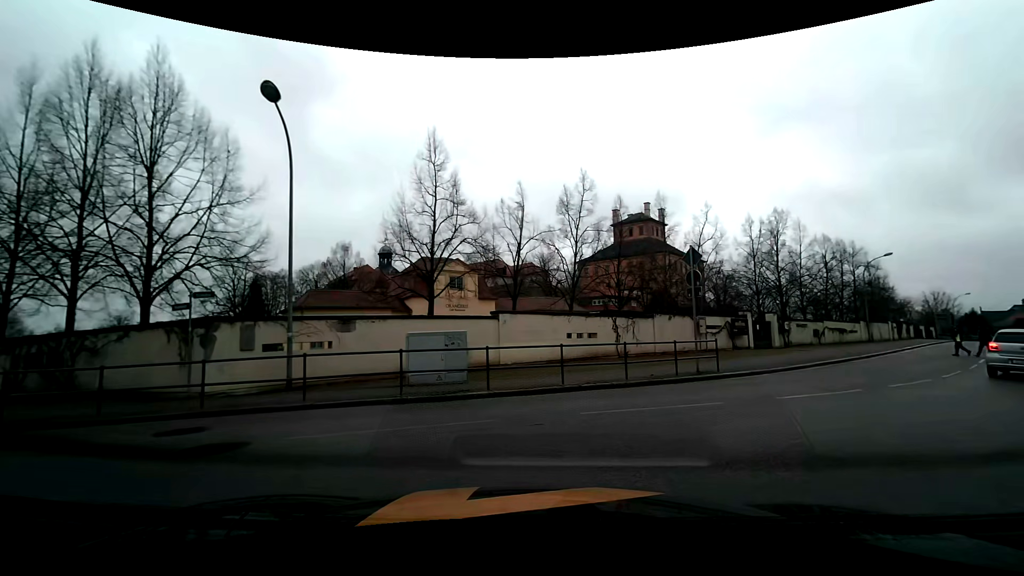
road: residential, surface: asphalt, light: Day
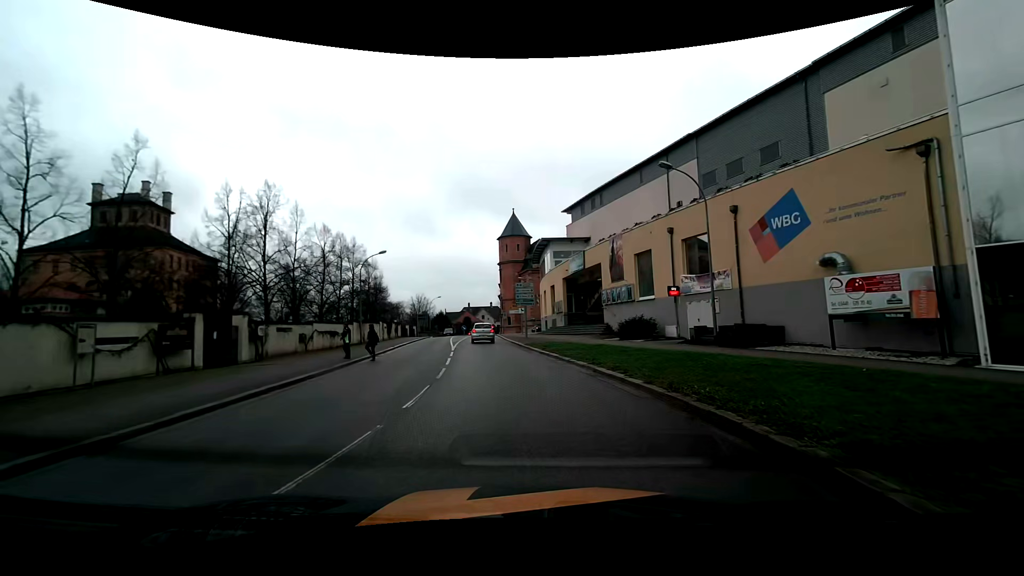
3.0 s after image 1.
(+6.2, +9.3) m; +53°
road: tertiary
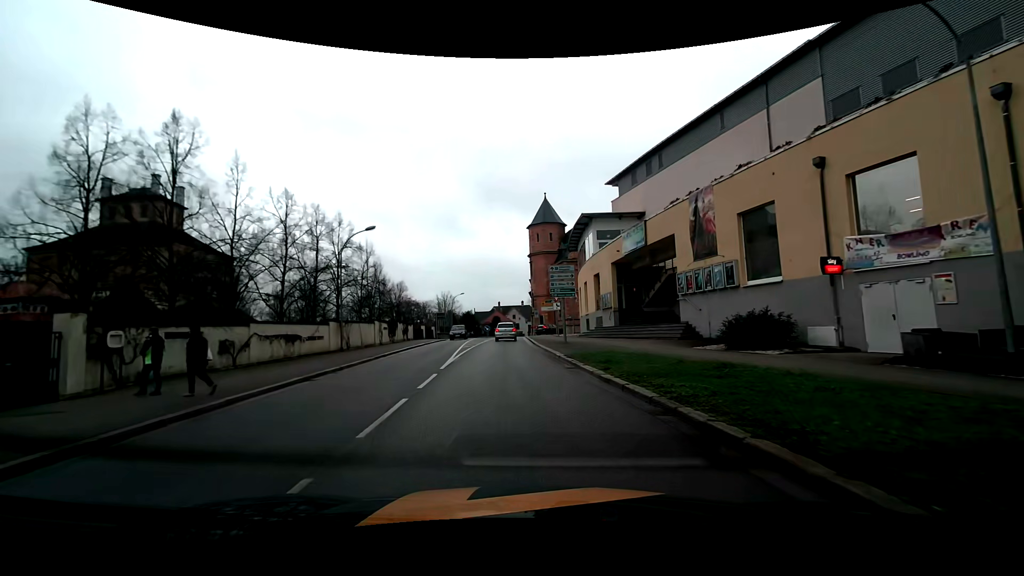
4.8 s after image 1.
(-0.2, +11.7) m; -3°
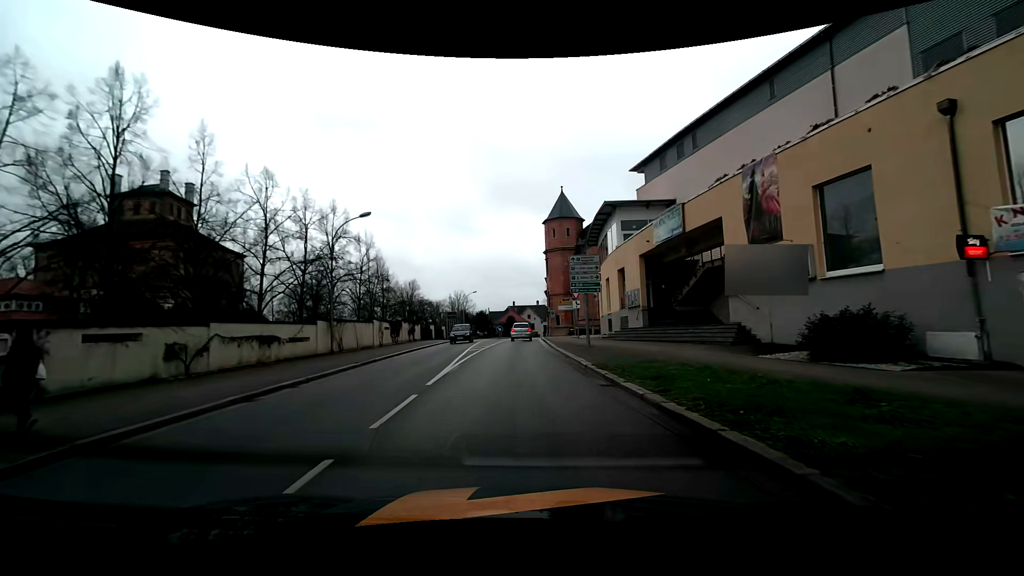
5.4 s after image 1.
(-0.1, +4.2) m; -2°
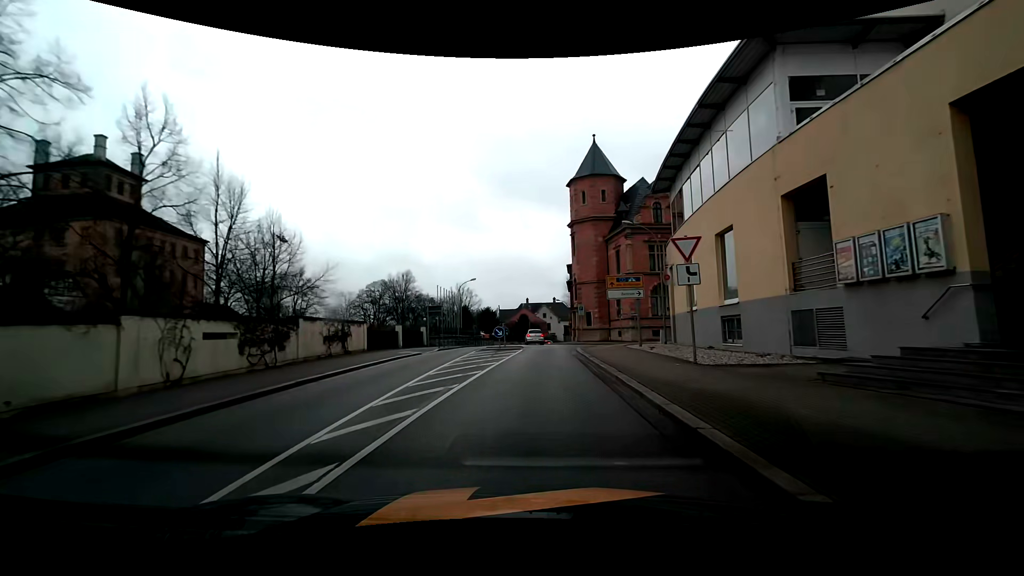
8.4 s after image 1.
(-0.6, +22.7) m; -1°
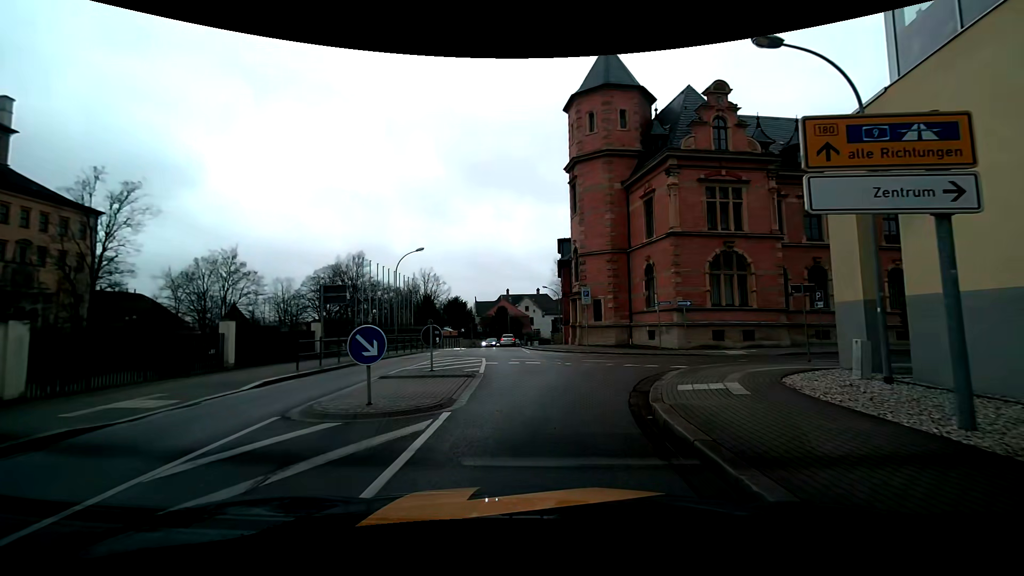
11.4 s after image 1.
(+0.2, +20.2) m; +2°
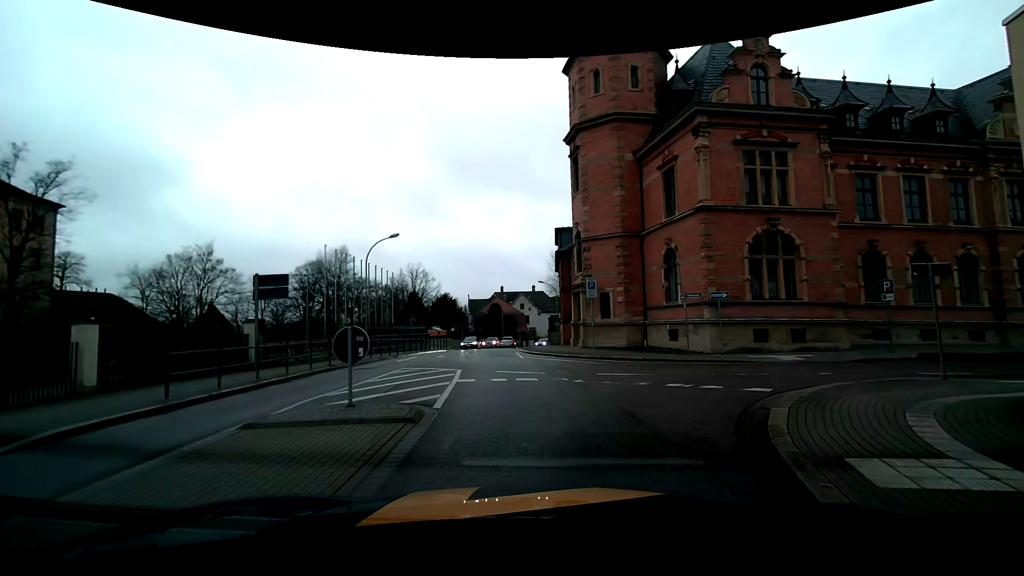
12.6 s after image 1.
(0.0, +5.7) m; -1°
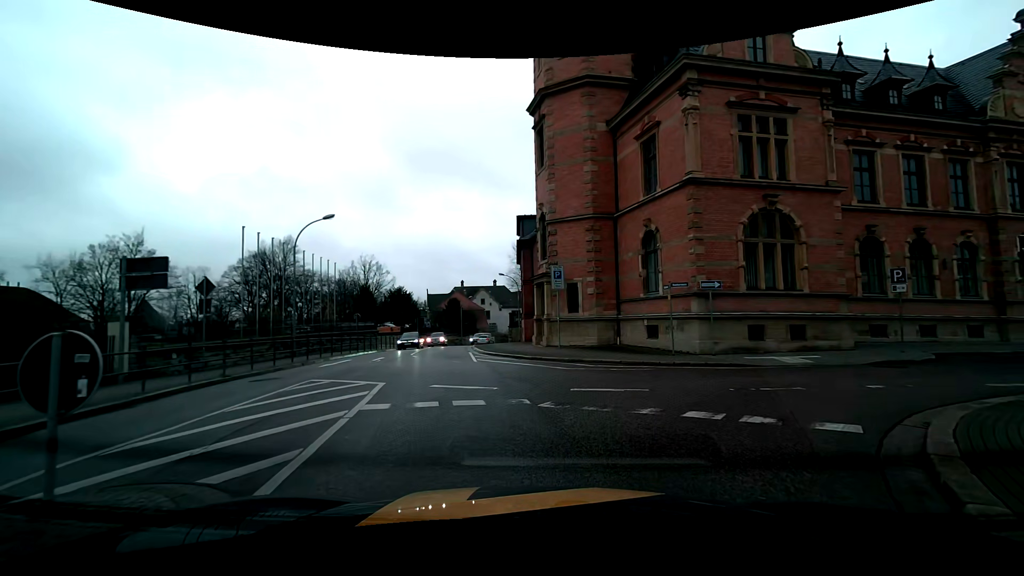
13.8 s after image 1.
(+0.2, +4.0) m; +4°
(+2, +10) (+10, +15) (+20, +18) (+29, +20) (+39, +23) (+49, +25) (+59, +26) (+69, +25) (+79, +24) (+89, +23) m
